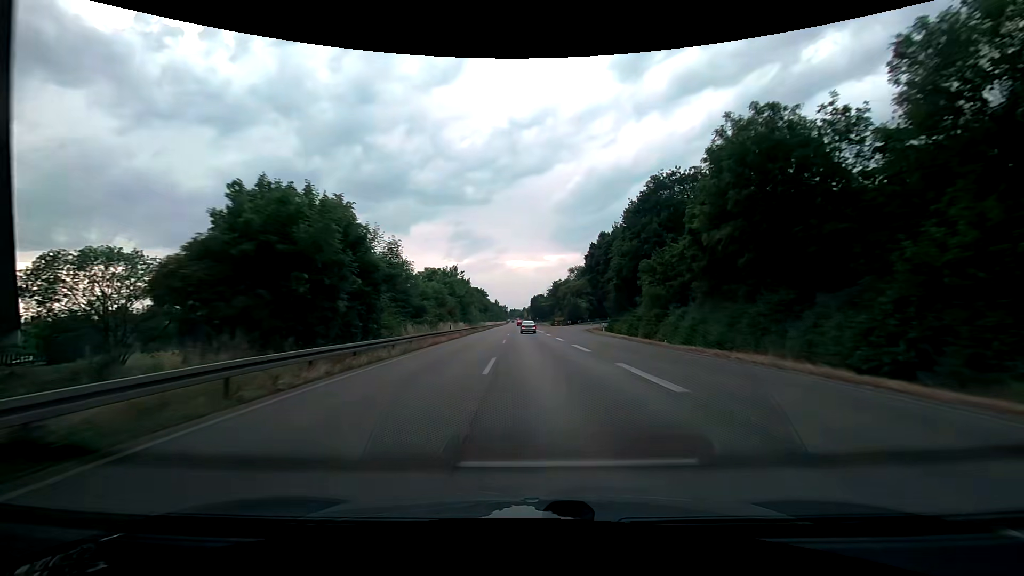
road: trunk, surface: asphalt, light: Day
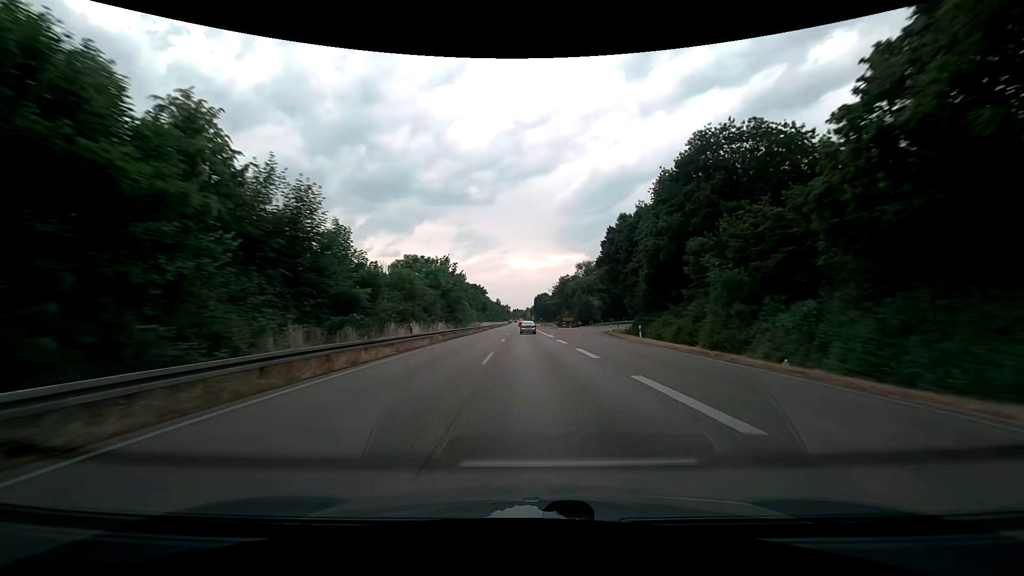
(-0.2, +15.4) m; -1°
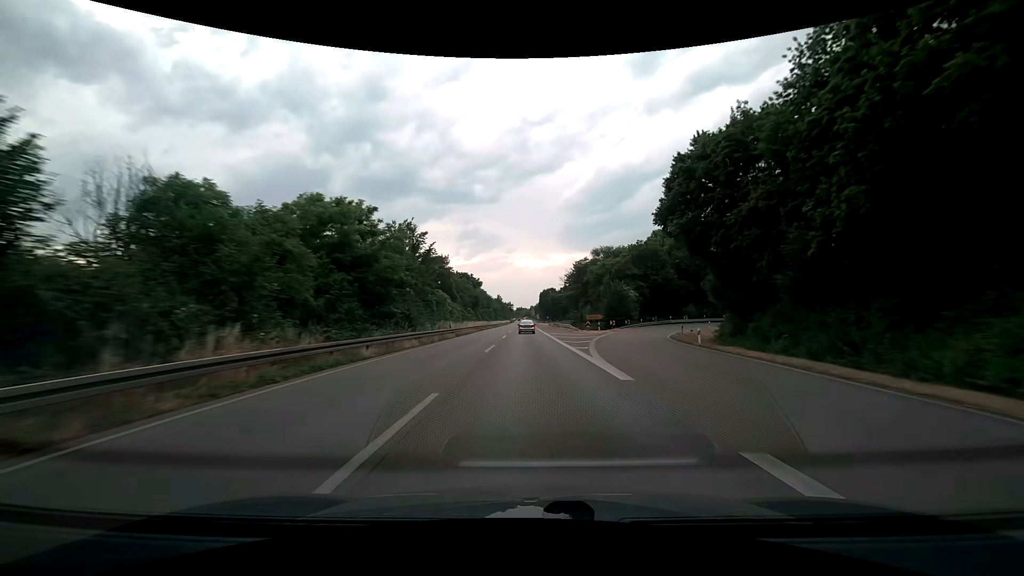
(-0.2, +30.9) m; -1°
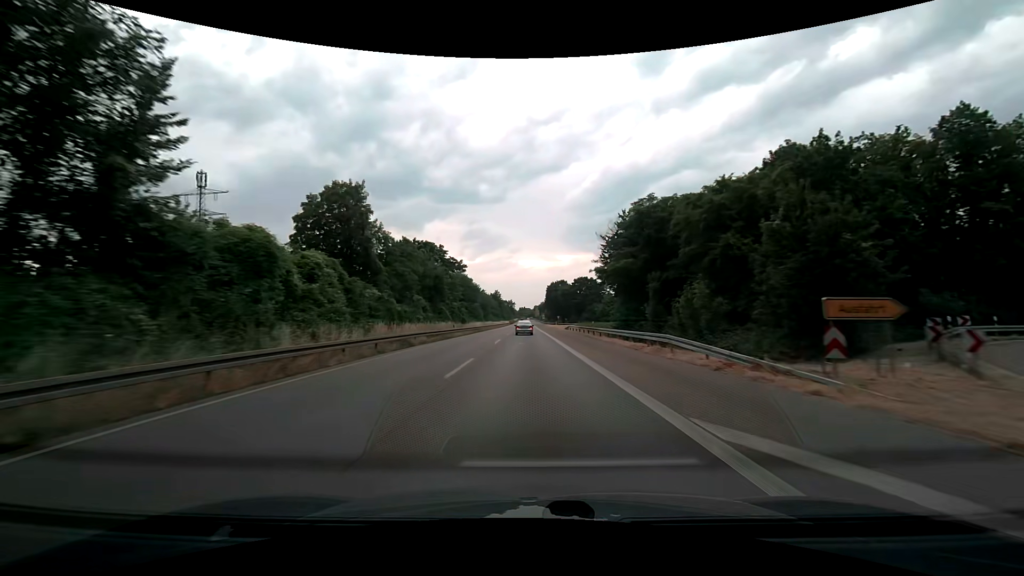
(-0.3, +46.4) m; 0°
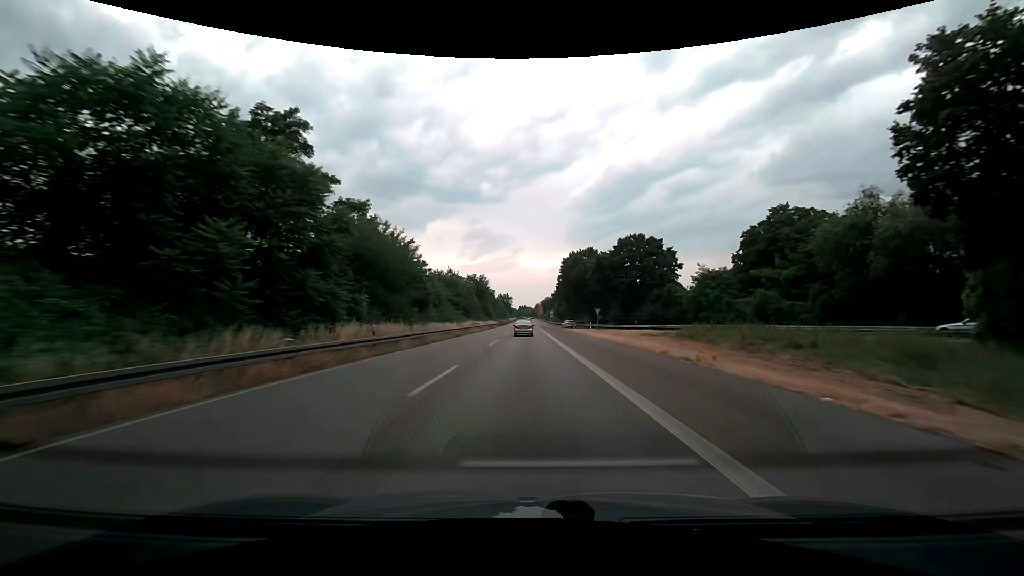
(-0.1, +76.3) m; 0°
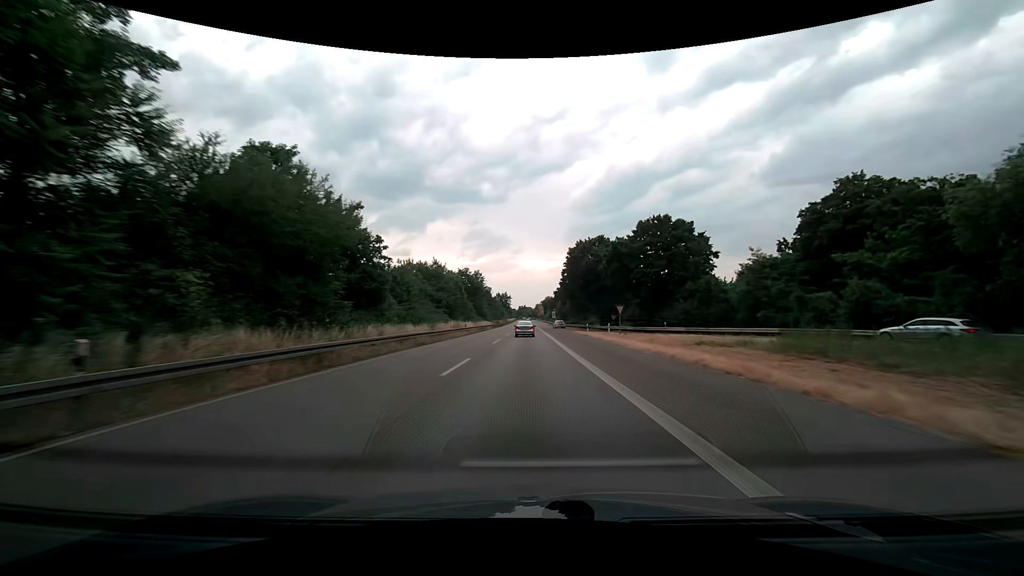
(0.0, +14.9) m; 0°
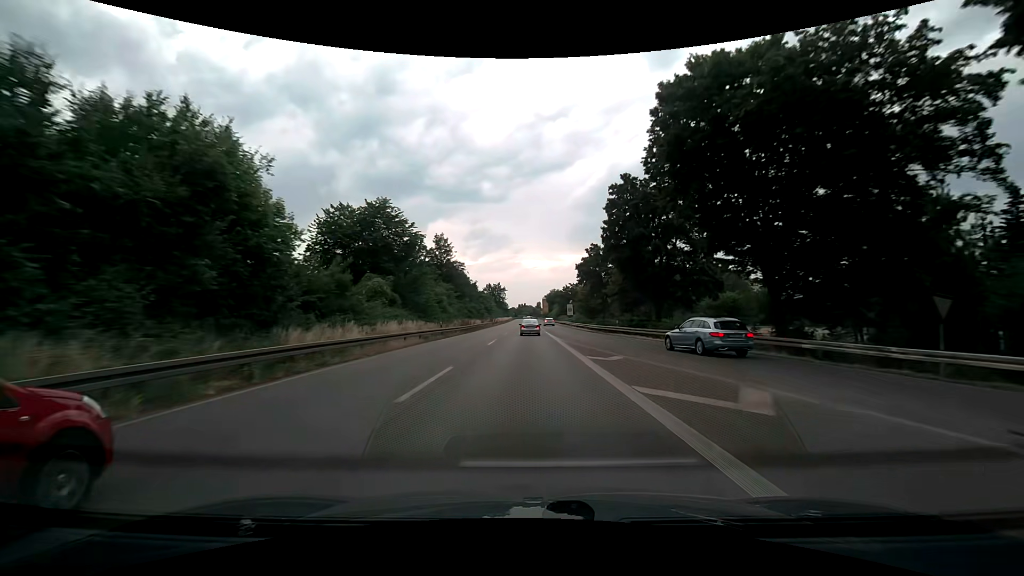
(+0.3, +59.2) m; 0°
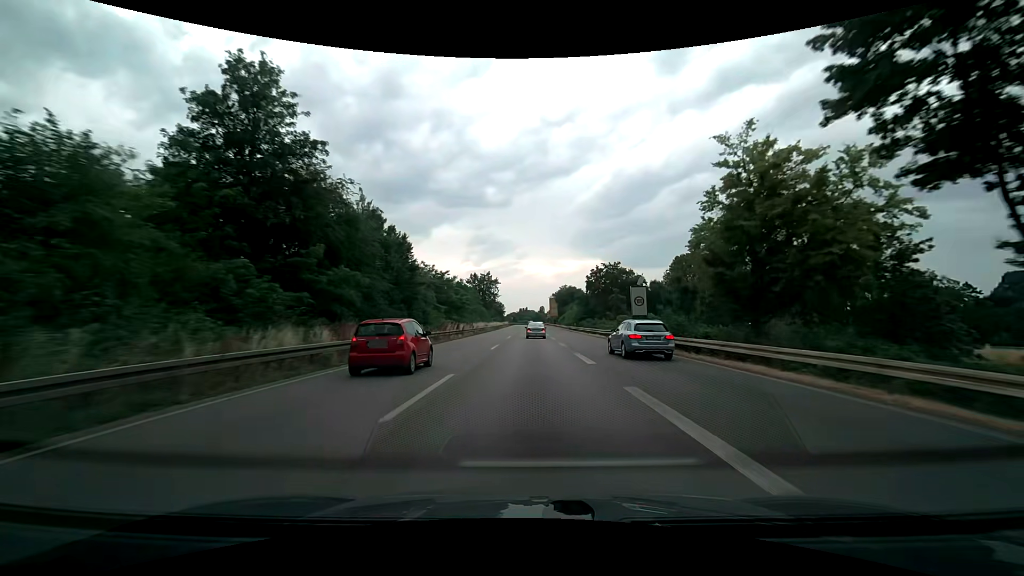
(-0.3, +56.6) m; 0°
(0, +10) (0, +20) (0, +30) (0, +40) (0, +50) (0, +60) (0, +70) (0, +80) (0, +90) (0, +100) m
